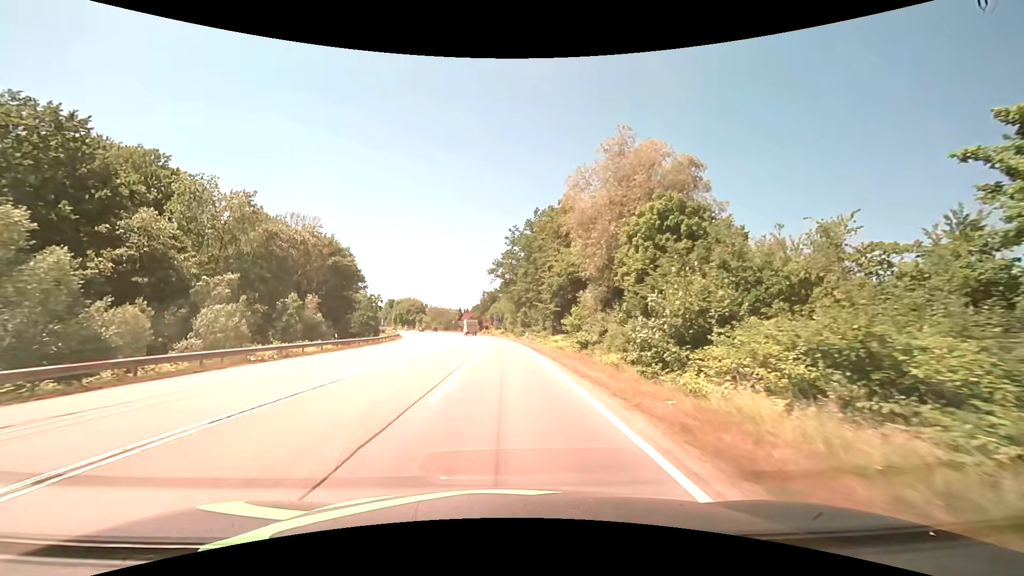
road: secondary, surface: asphalt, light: Day
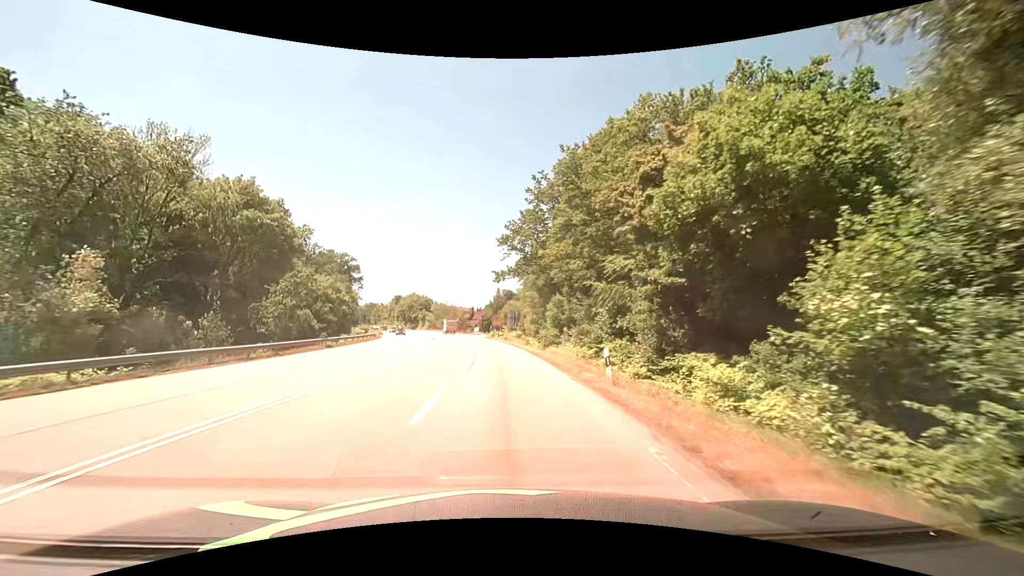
(-0.4, +31.0) m; -2°
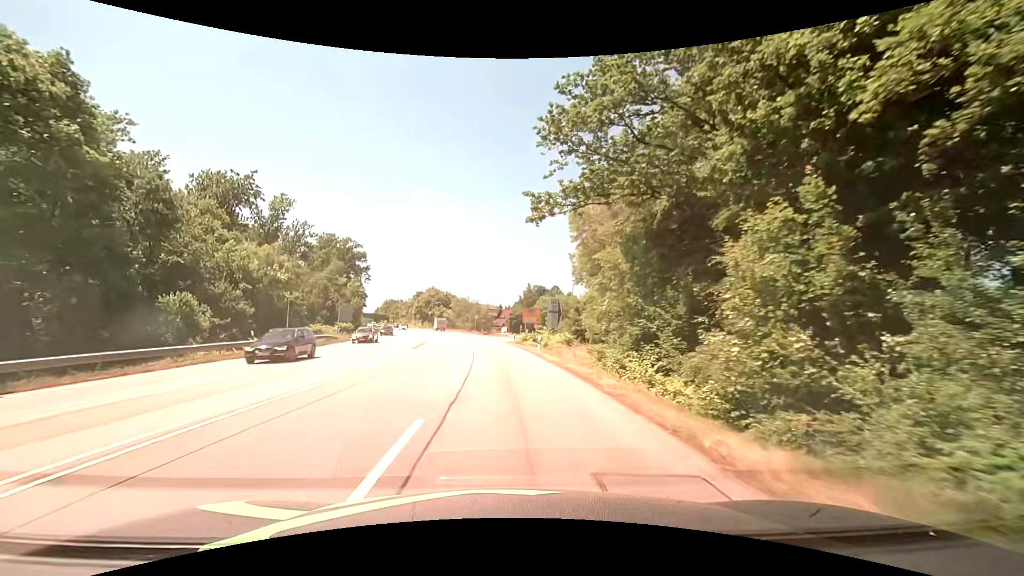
(-0.9, +31.1) m; -3°
(0, +10) (0, +20) (-1, +30) (-2, +40) (-3, +50) (-4, +60) (-5, +70) (-7, +80) (-9, +89) (-11, +99) m
